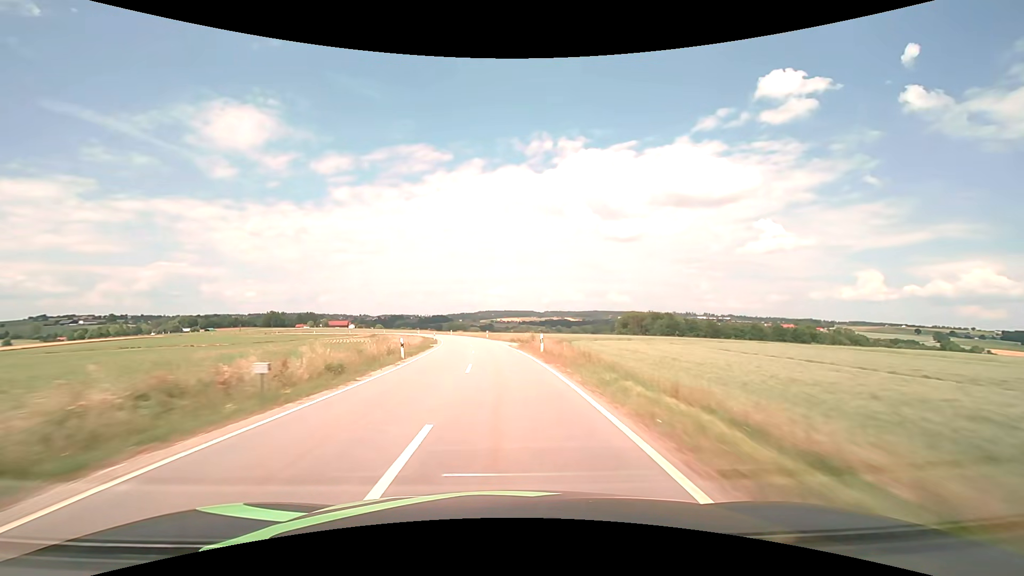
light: Day
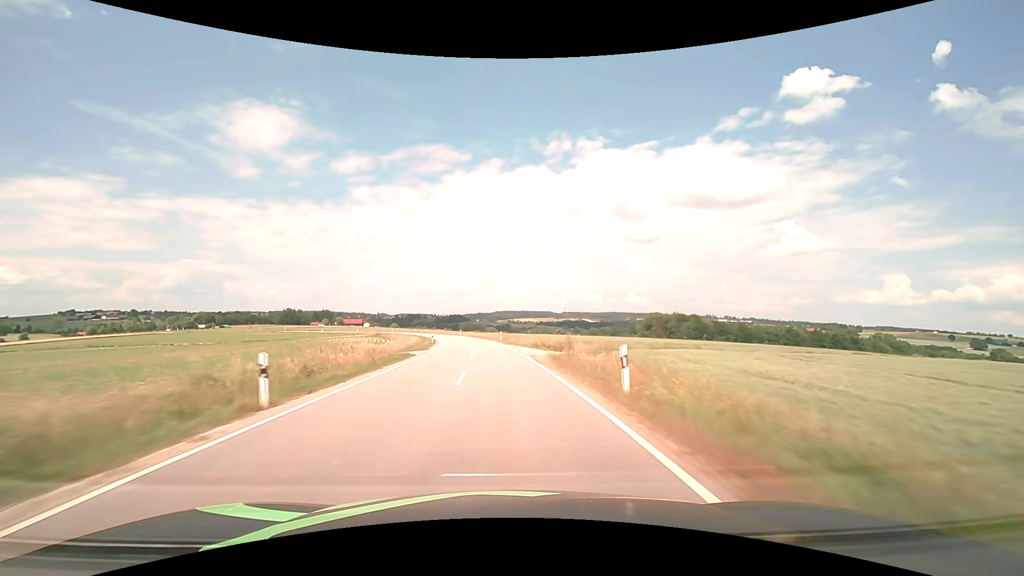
(-0.3, +15.5) m; -2°
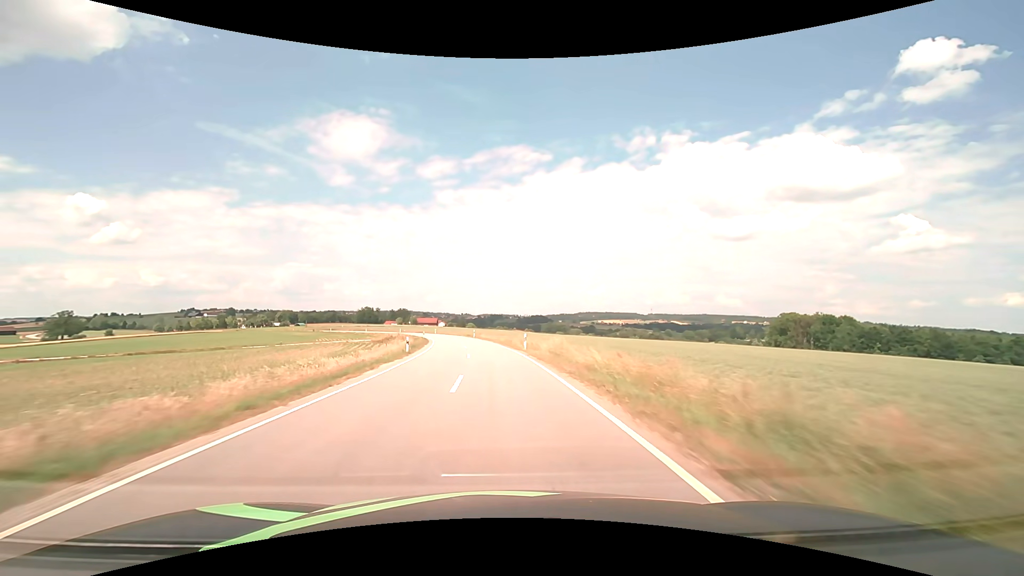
(-4.5, +62.1) m; -9°
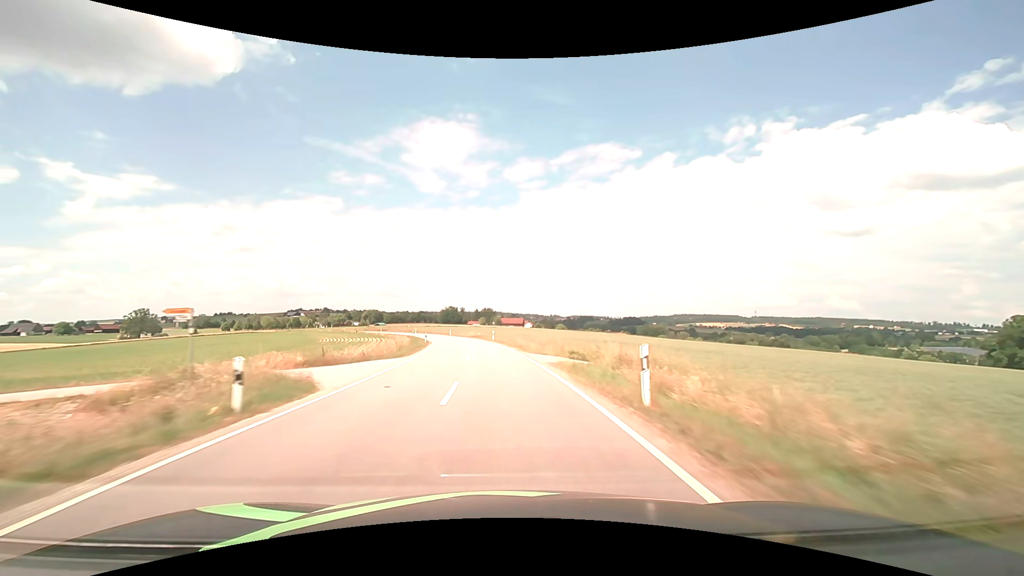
(-5.7, +62.5) m; -10°
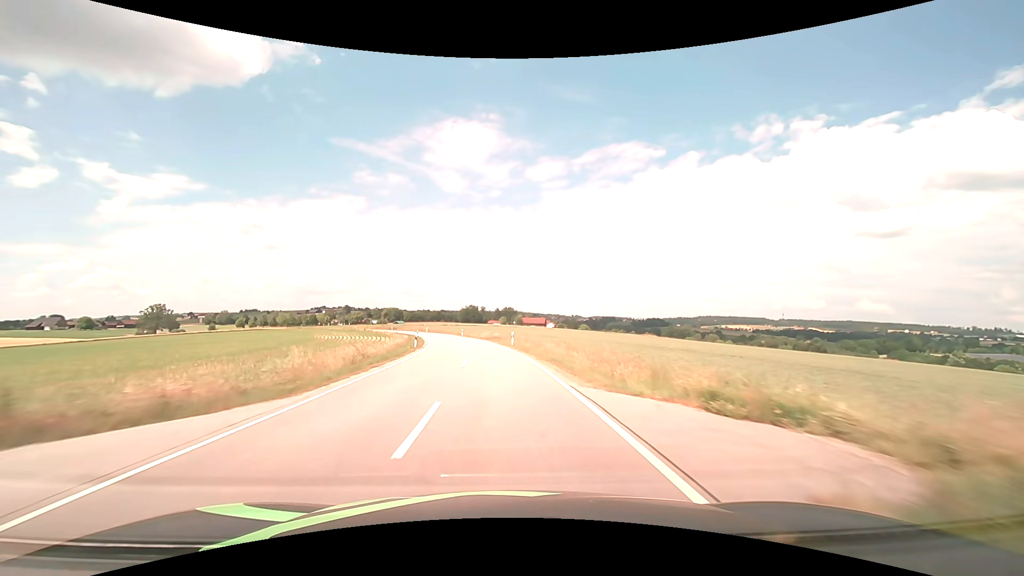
(-0.3, +15.8) m; -2°
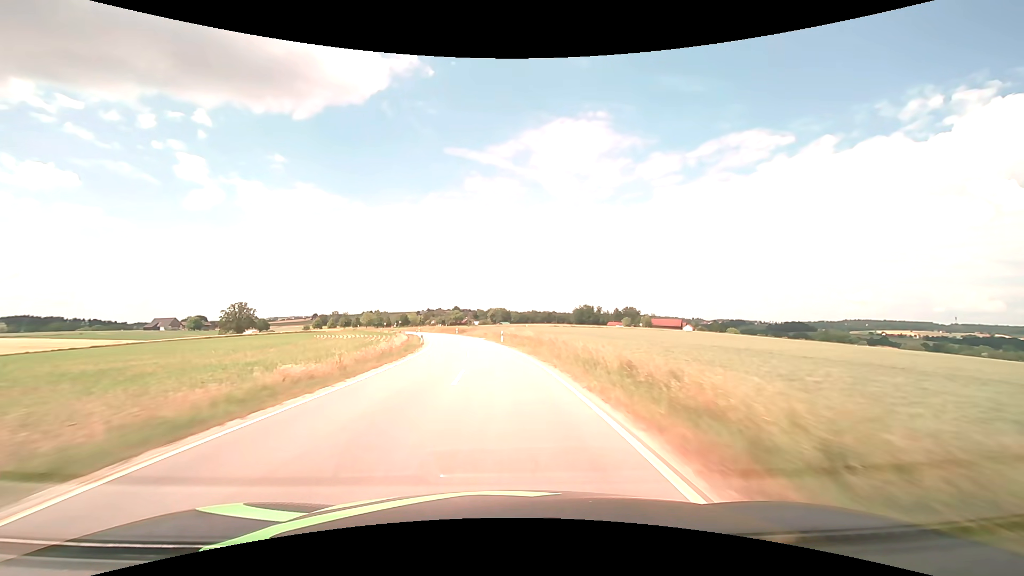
(-9.2, +78.2) m; -13°
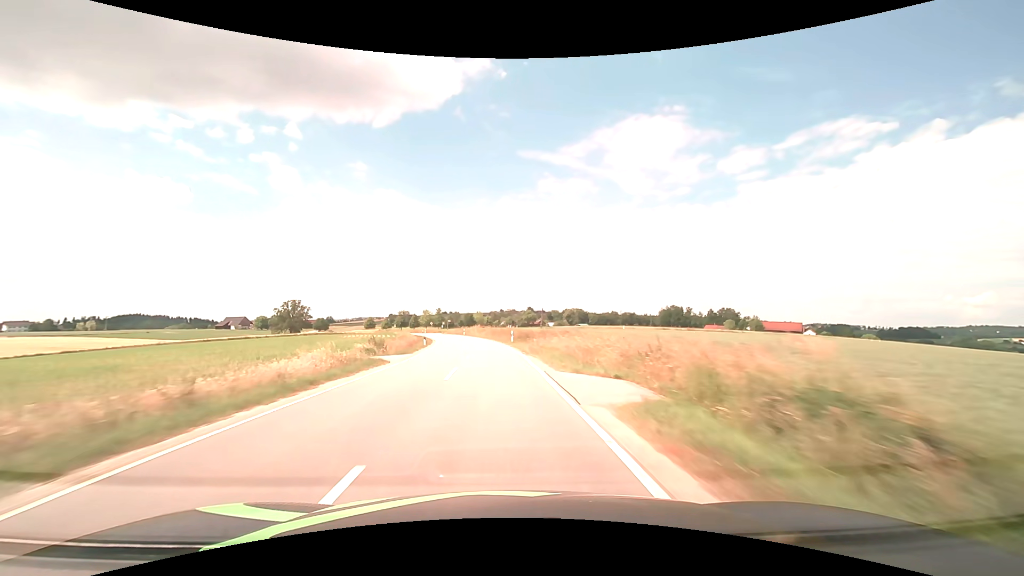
(-3.1, +47.2) m; -8°
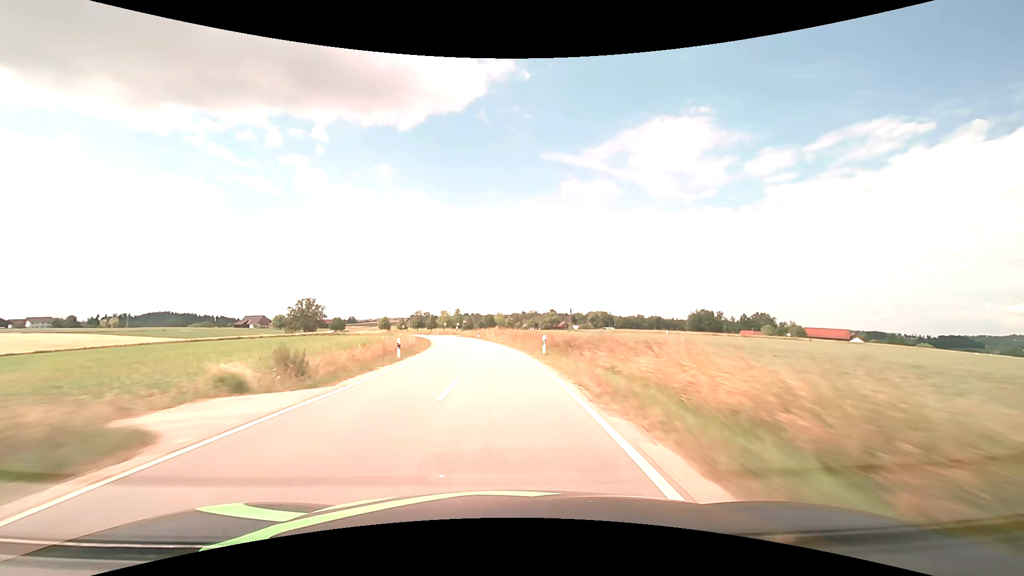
(-0.4, +15.8) m; -3°
(0, +10) (0, +20) (-1, +30) (-2, +40) (-3, +50) (-4, +60) (-6, +70) (-8, +79) (-11, +89) (-13, +99) m
